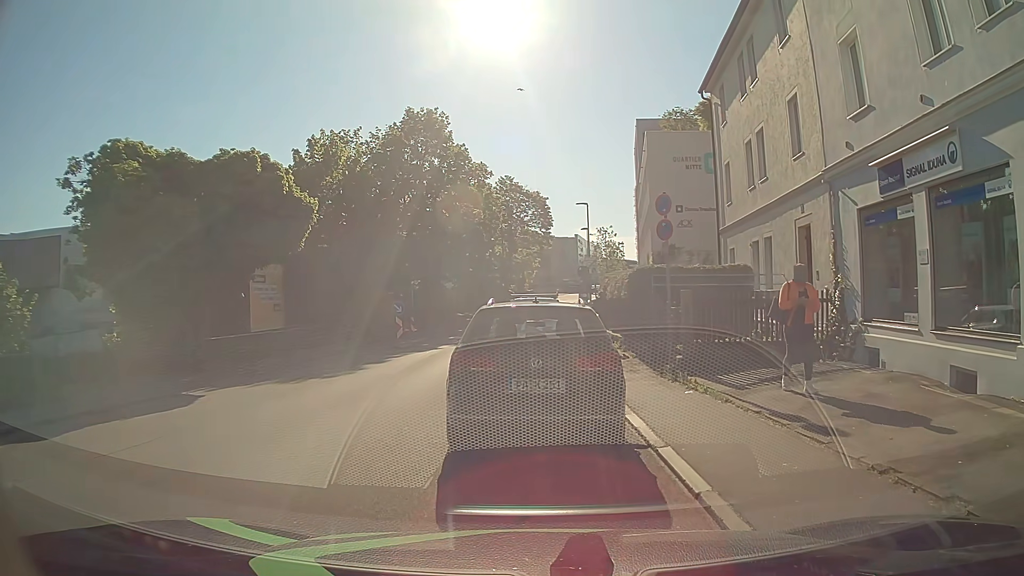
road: residential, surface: asphalt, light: Day
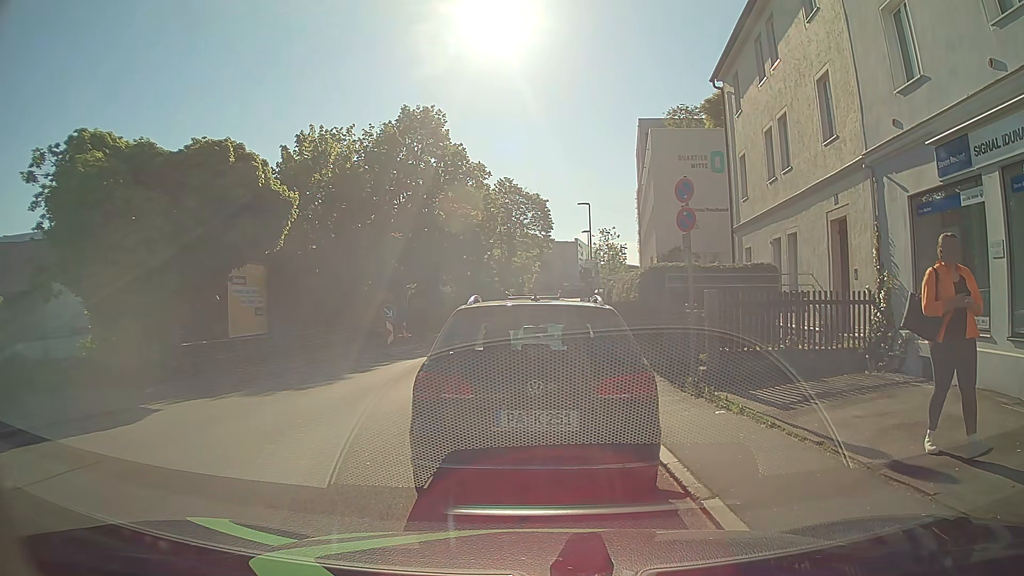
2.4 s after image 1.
(0.0, +1.8) m; 0°
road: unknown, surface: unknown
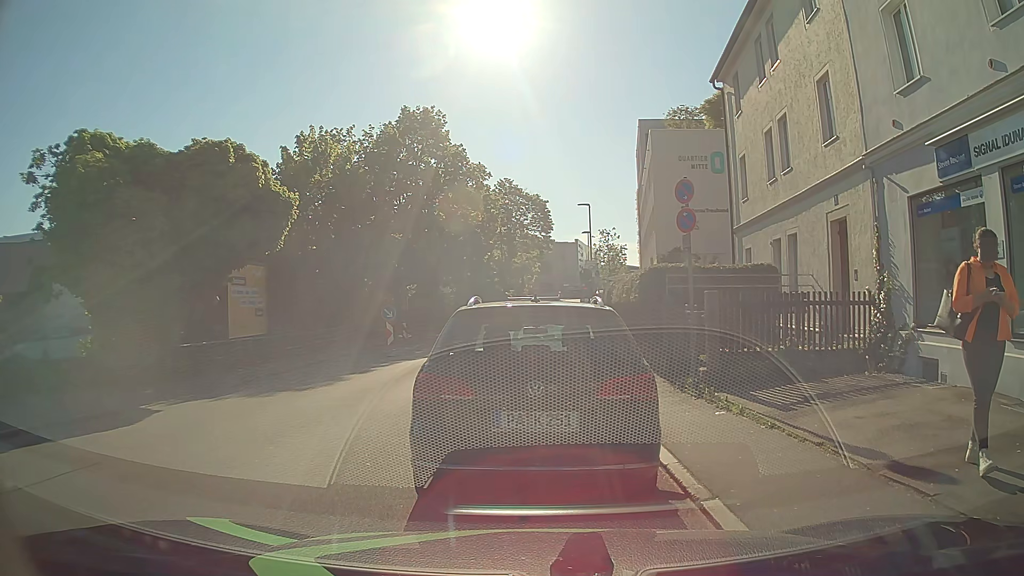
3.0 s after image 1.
(0.0, 0.0) m; 0°
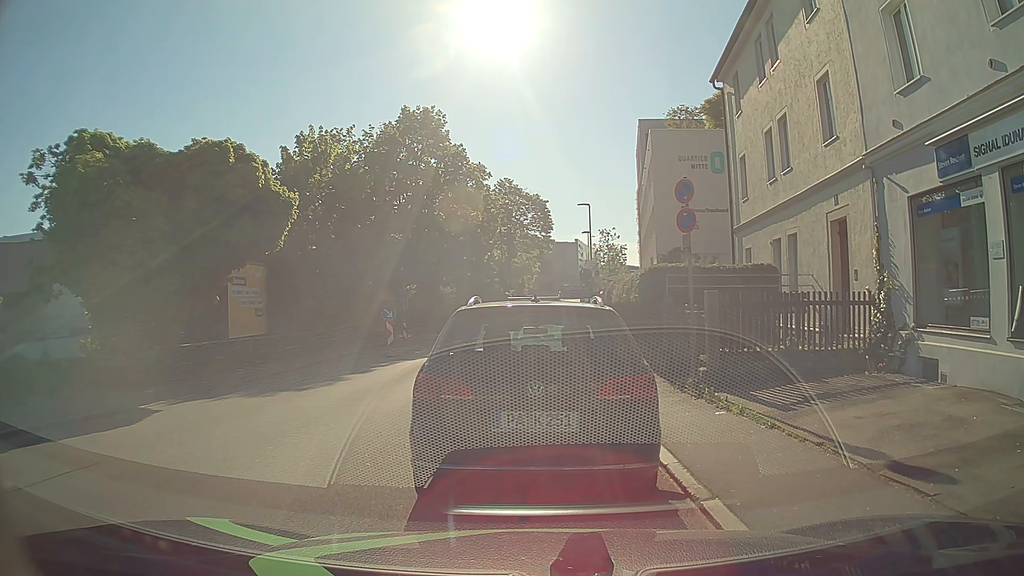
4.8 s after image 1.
(0.0, 0.0) m; 0°
